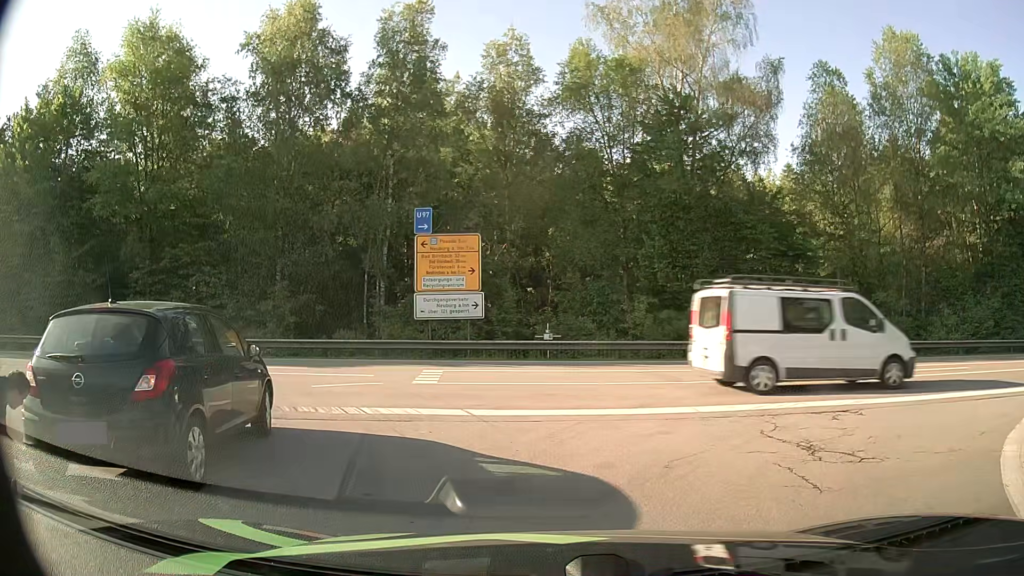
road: motorway_link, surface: asphalt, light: Day
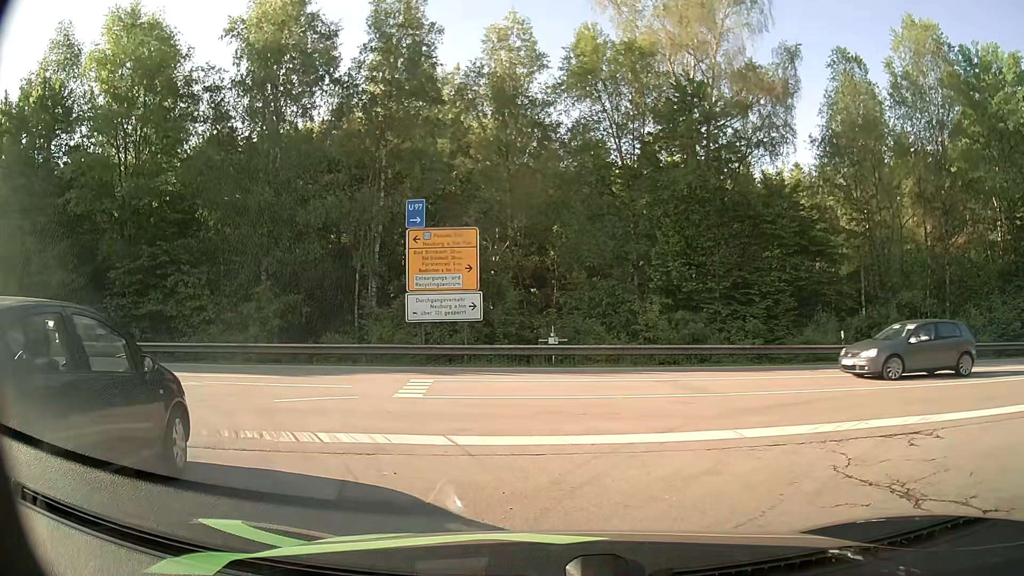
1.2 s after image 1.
(0.0, +2.2) m; -1°
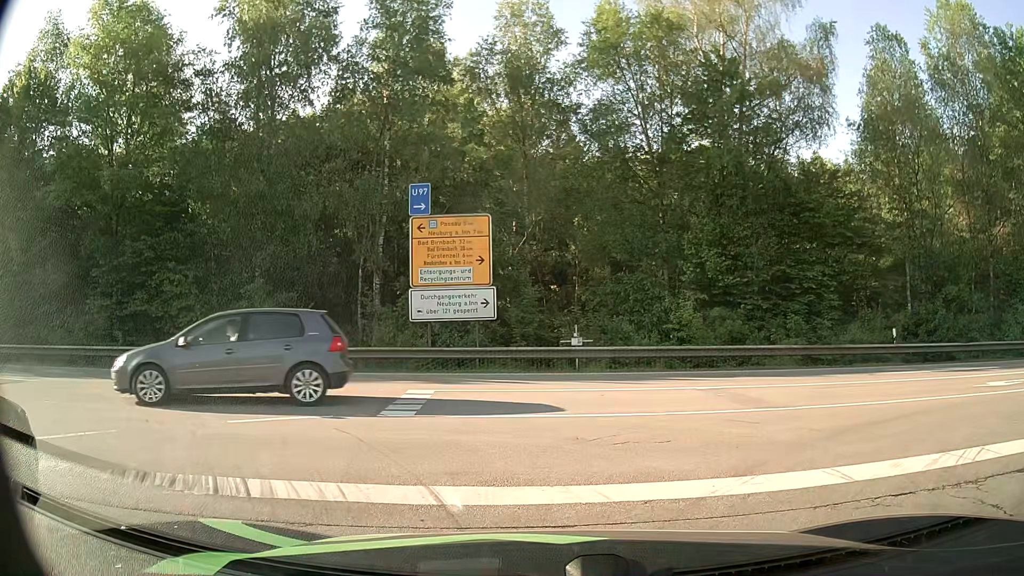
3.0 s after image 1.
(0.0, +2.5) m; 0°
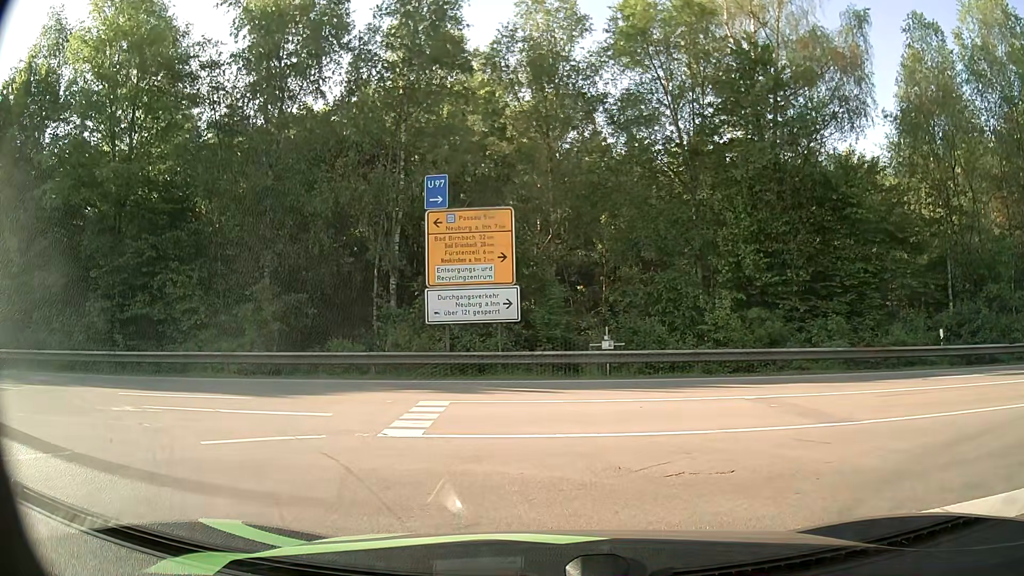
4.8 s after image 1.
(0.0, +1.5) m; 0°
